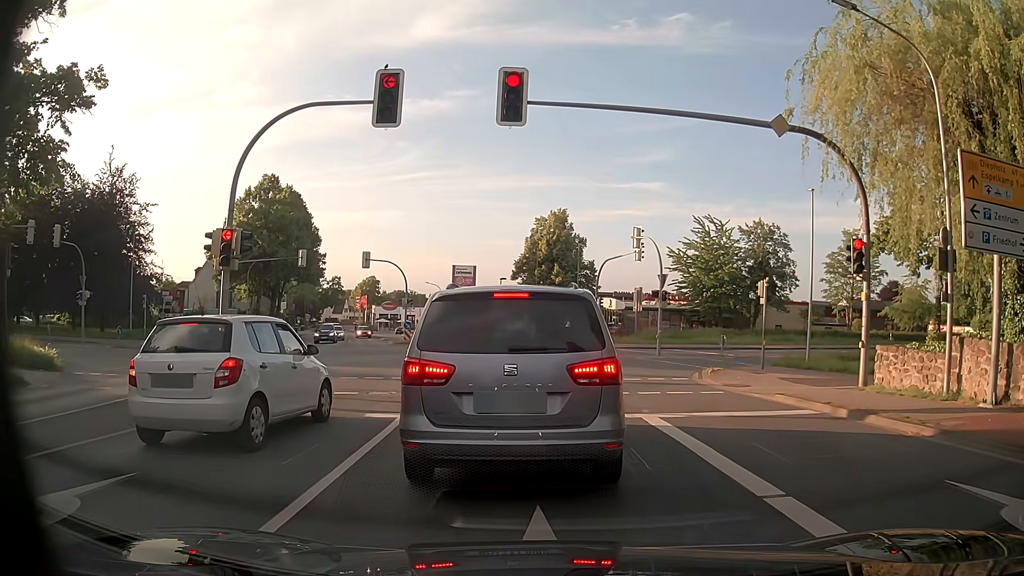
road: primary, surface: asphalt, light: Day
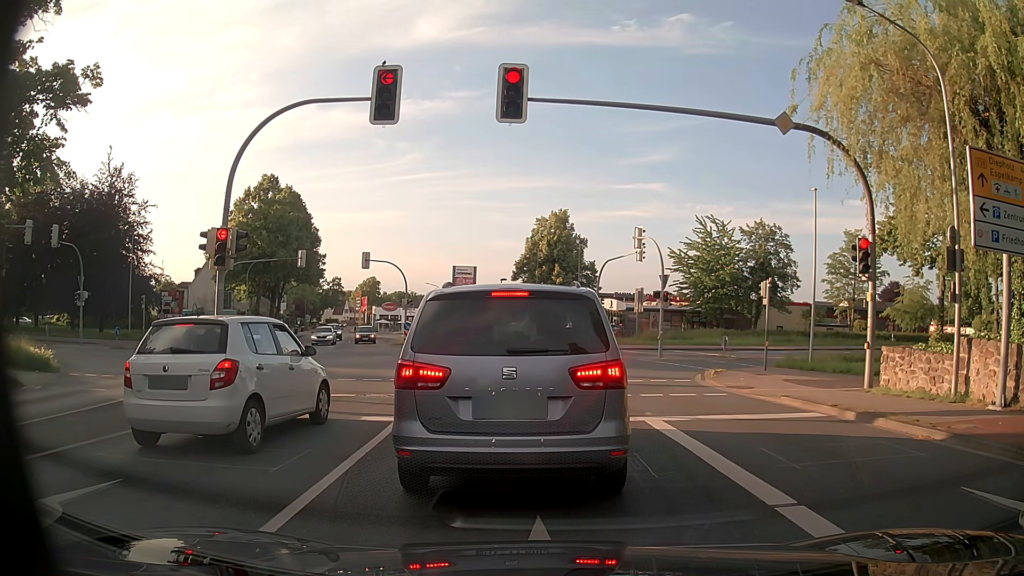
(0.0, +0.3) m; 0°
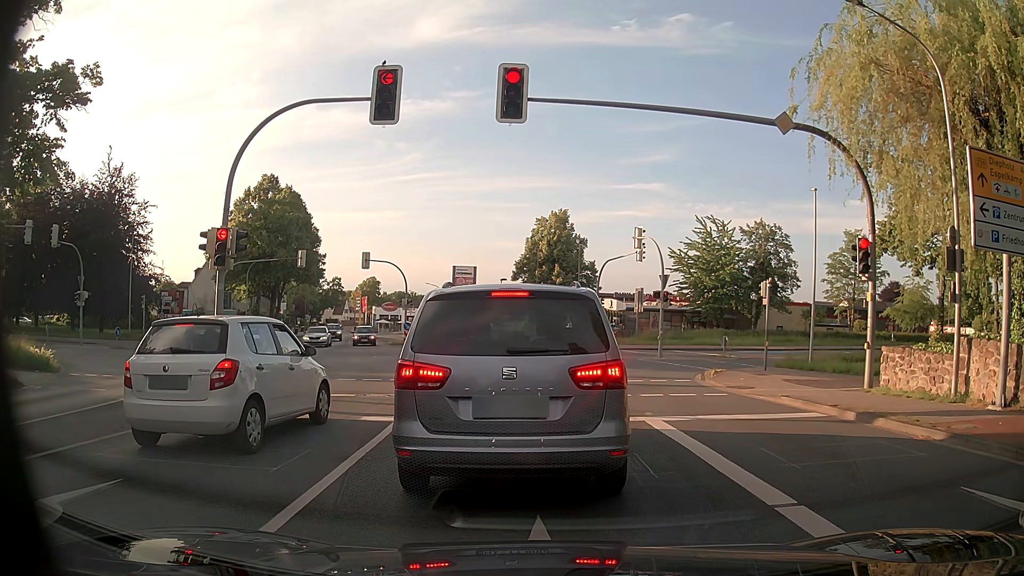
(0.0, 0.0) m; 0°
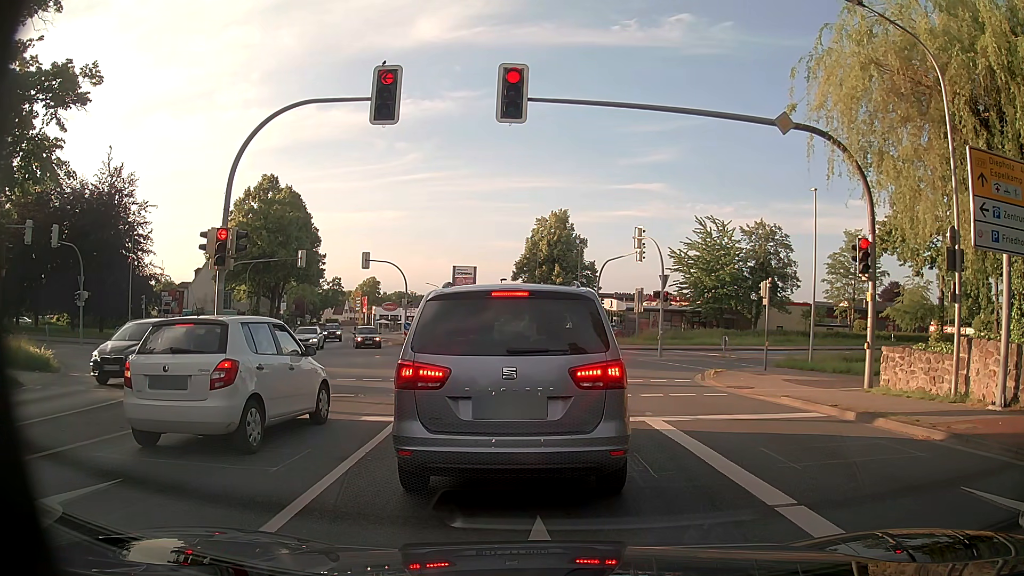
(0.0, 0.0) m; 0°
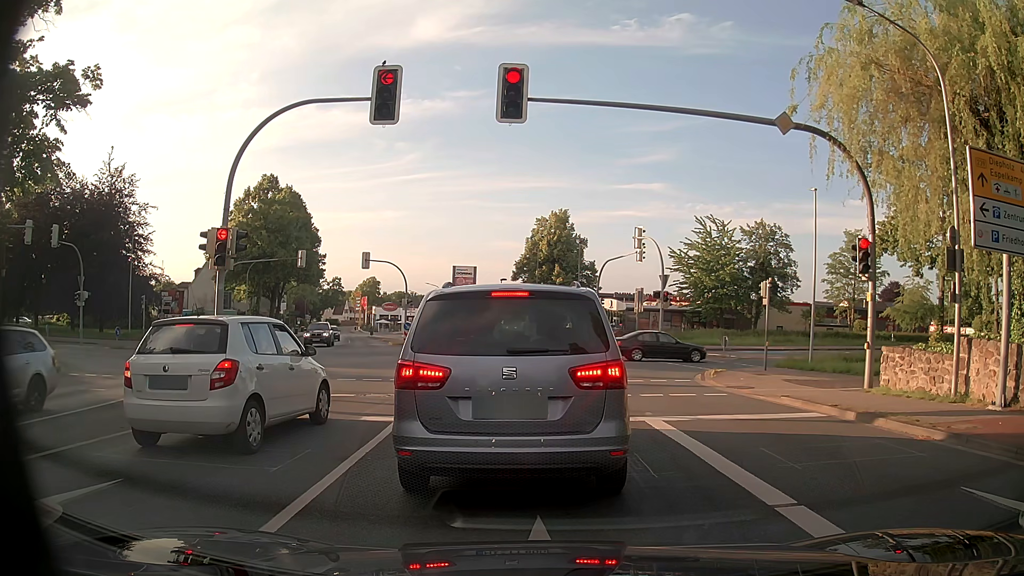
(0.0, 0.0) m; 0°
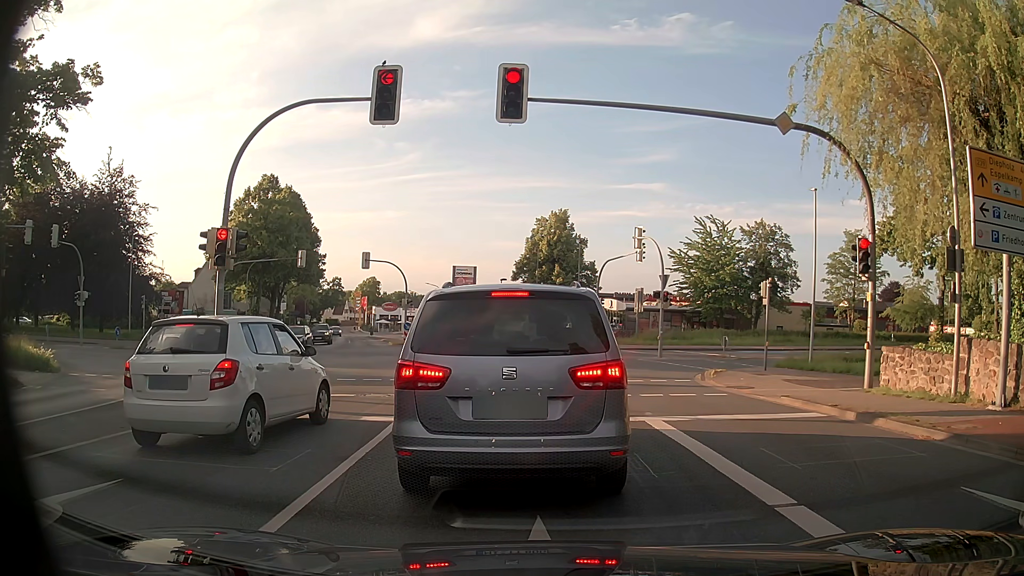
(0.0, 0.0) m; 0°
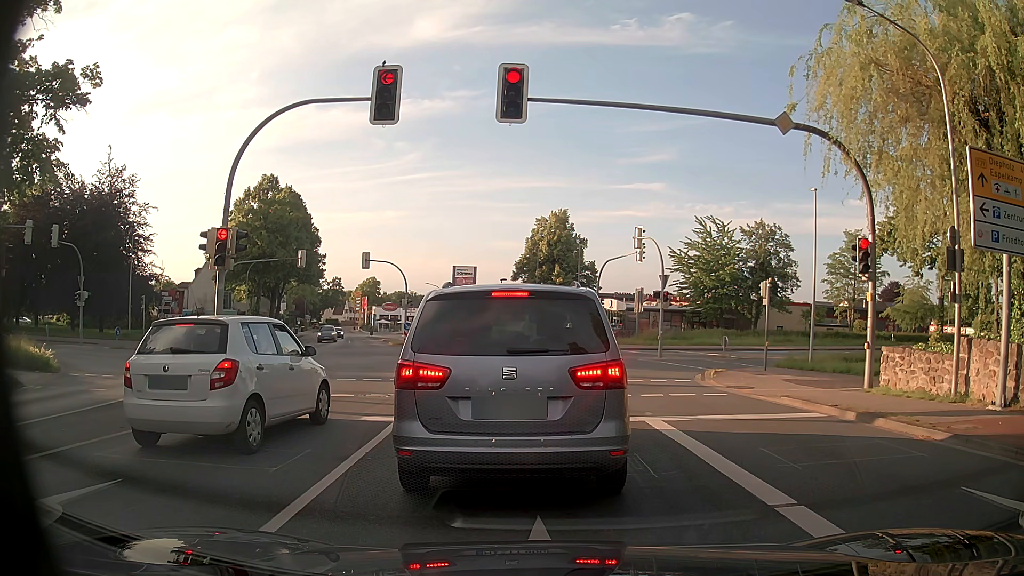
(0.0, 0.0) m; 0°
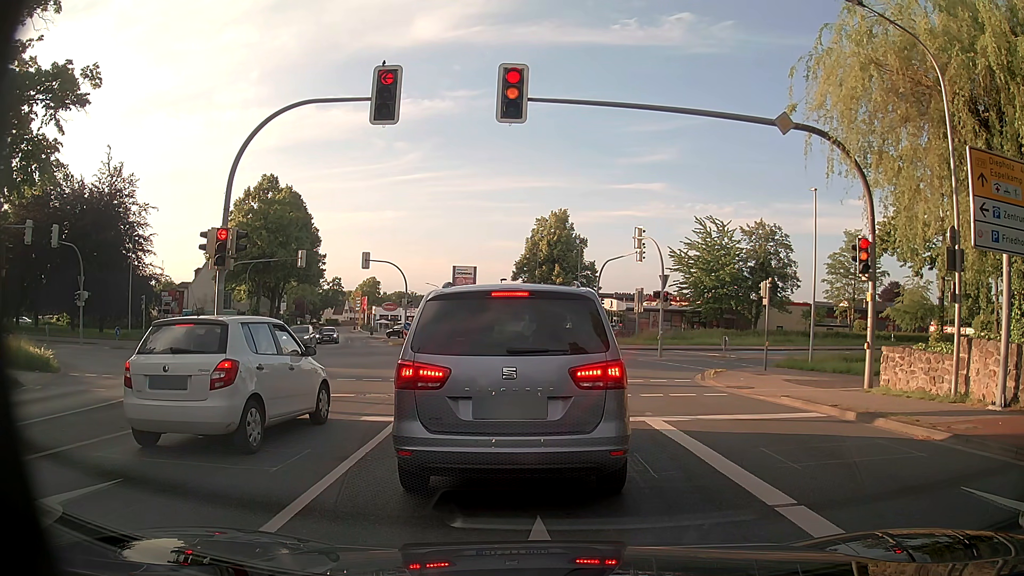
(0.0, 0.0) m; 0°
(0, +10) (0, +20) (-1, +30) (-2, +40) (-4, +50) (-6, +59) (-9, +69) (-12, +79) (-15, +88) (-18, +98) m
